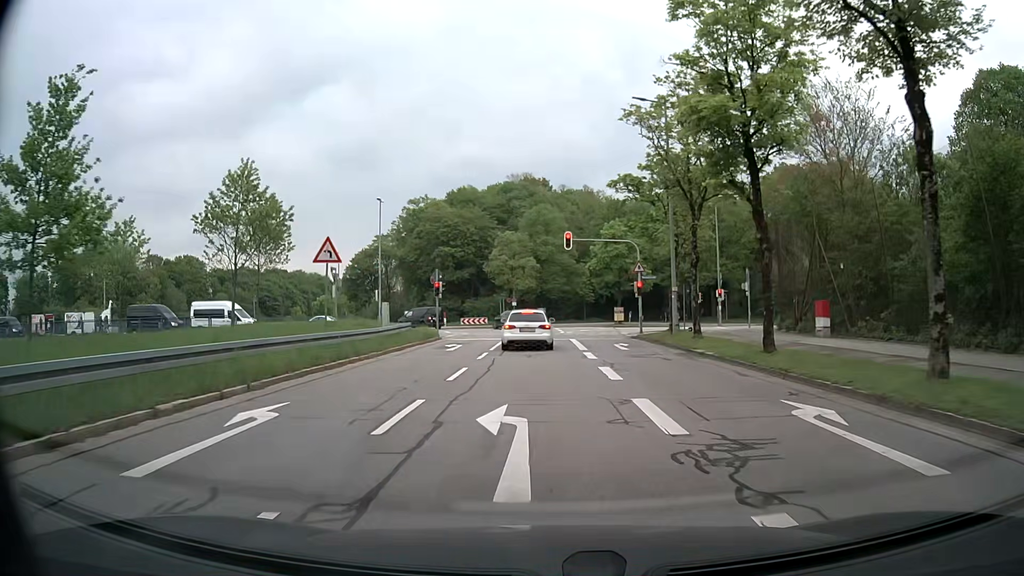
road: secondary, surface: asphalt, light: Day
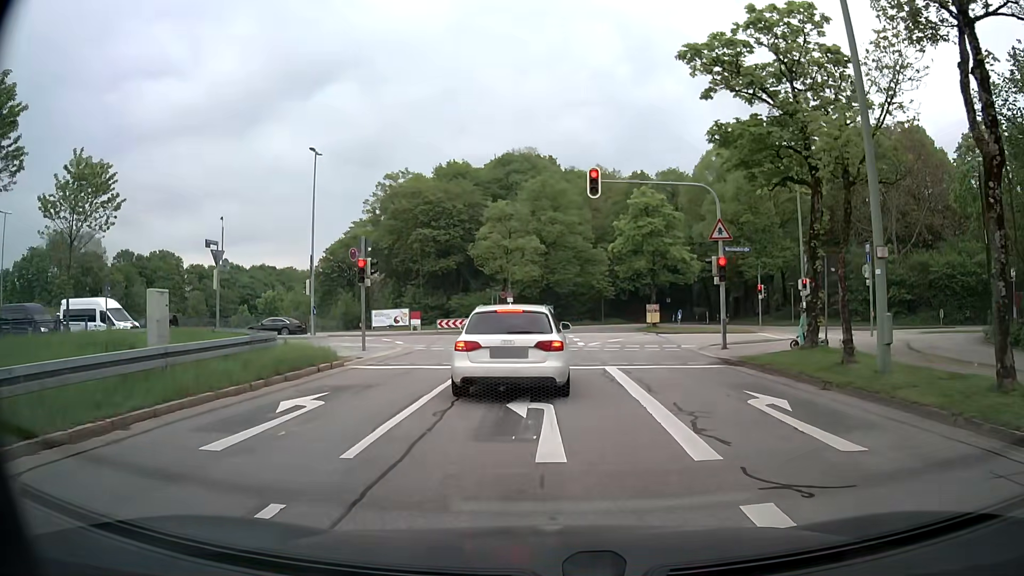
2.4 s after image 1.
(0.0, +17.3) m; 0°
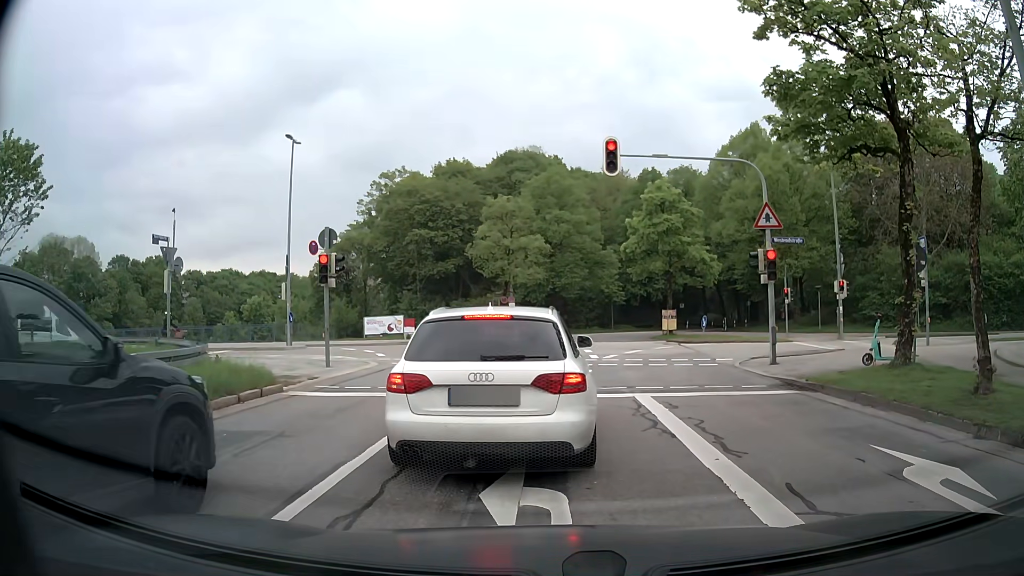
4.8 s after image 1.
(-0.1, +4.2) m; -3°
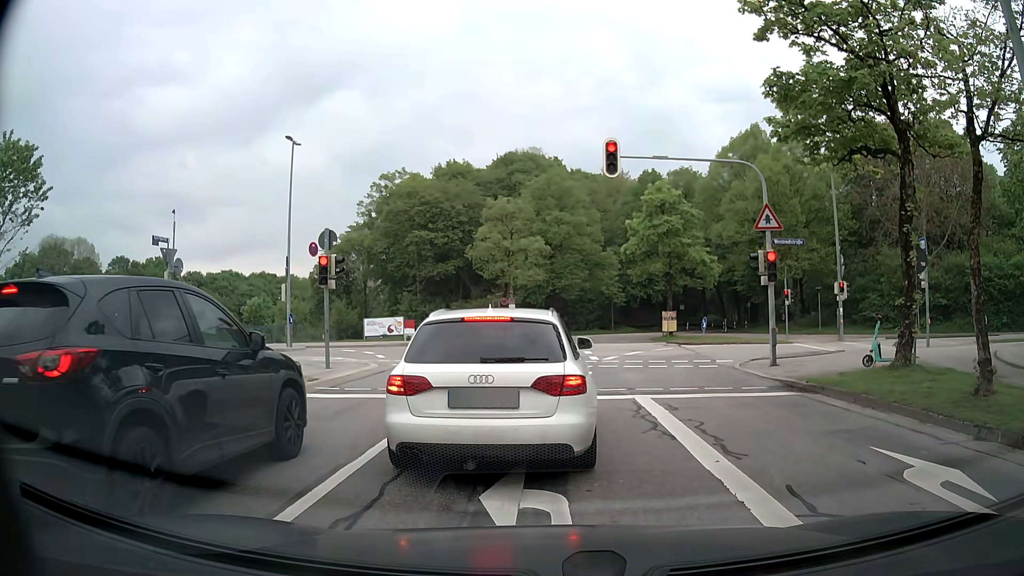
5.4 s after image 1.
(0.0, +0.1) m; 0°
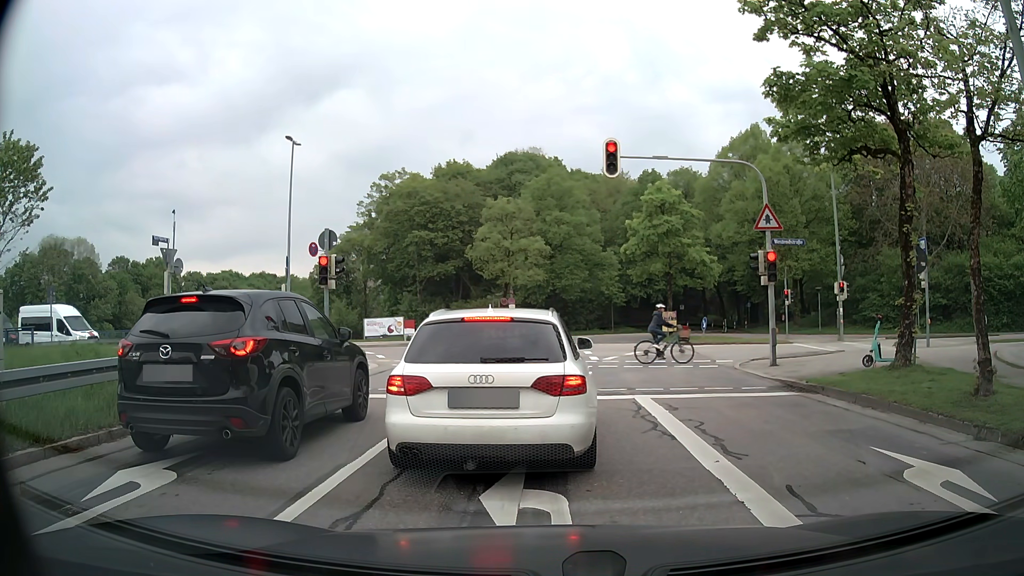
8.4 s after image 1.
(0.0, +0.1) m; 0°
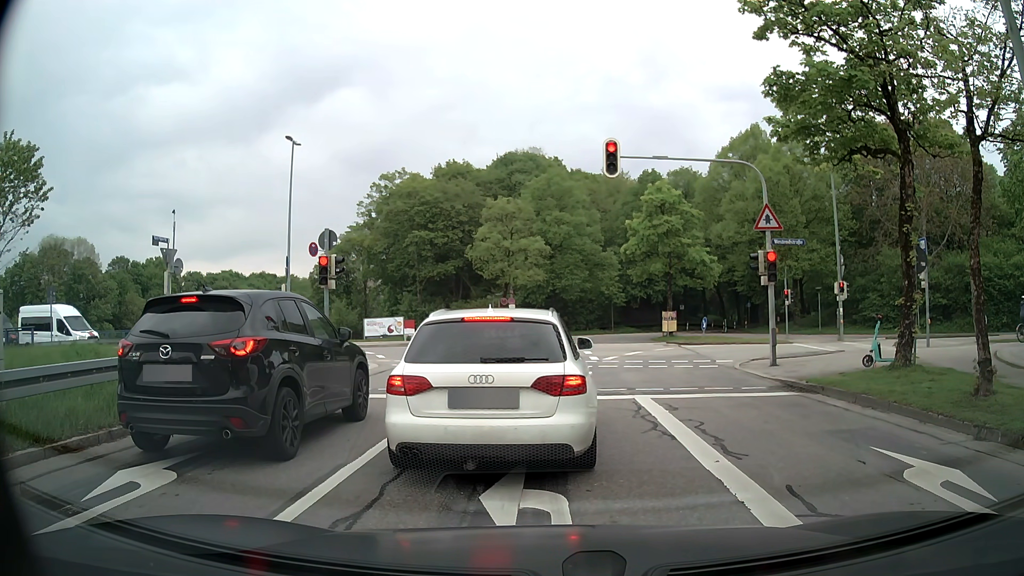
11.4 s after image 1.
(0.0, 0.0) m; 0°
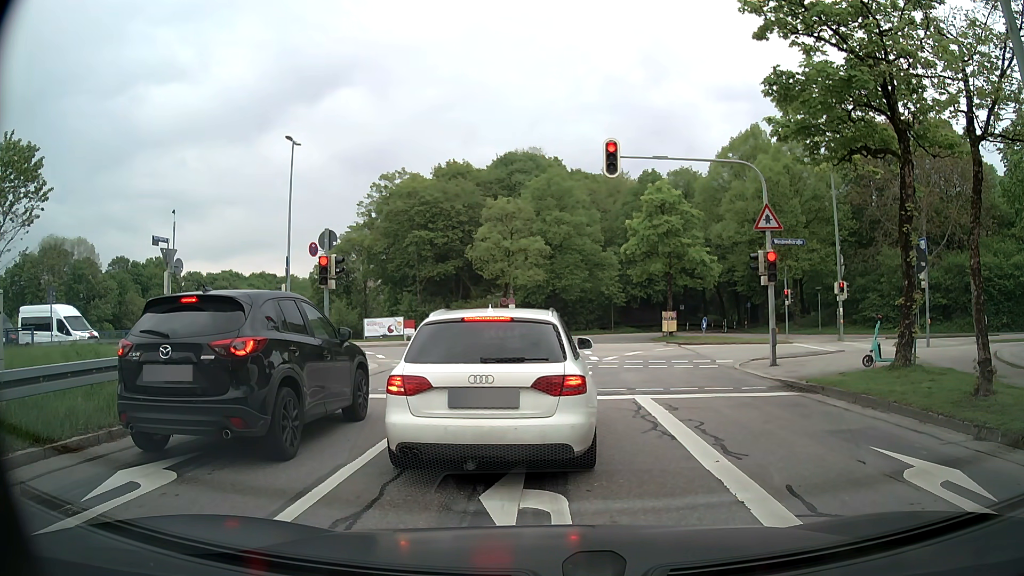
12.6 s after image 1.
(0.0, 0.0) m; 0°
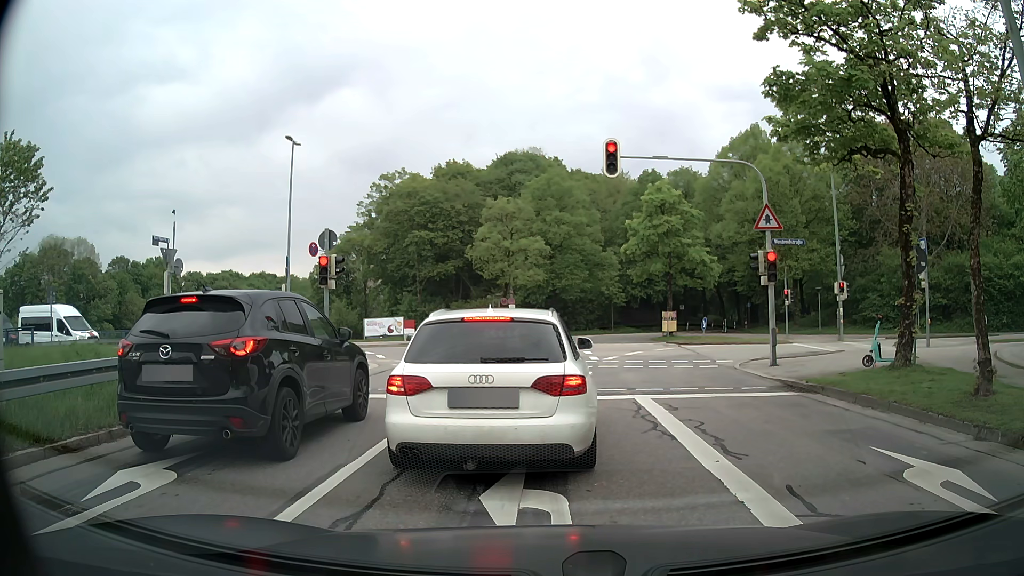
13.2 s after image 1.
(0.0, 0.0) m; 0°
